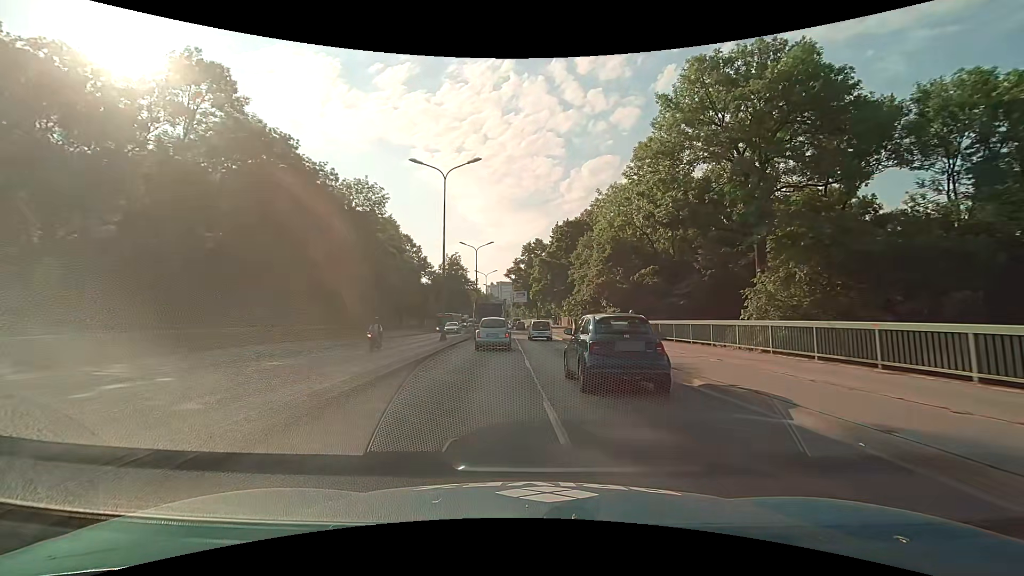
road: trunk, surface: asphalt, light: Day
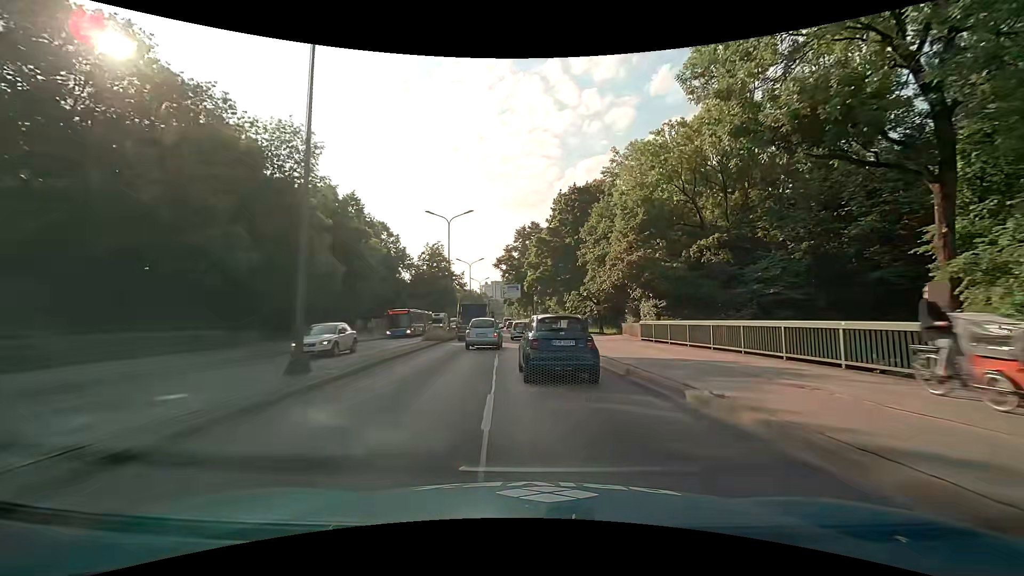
(+0.1, +17.2) m; +1°
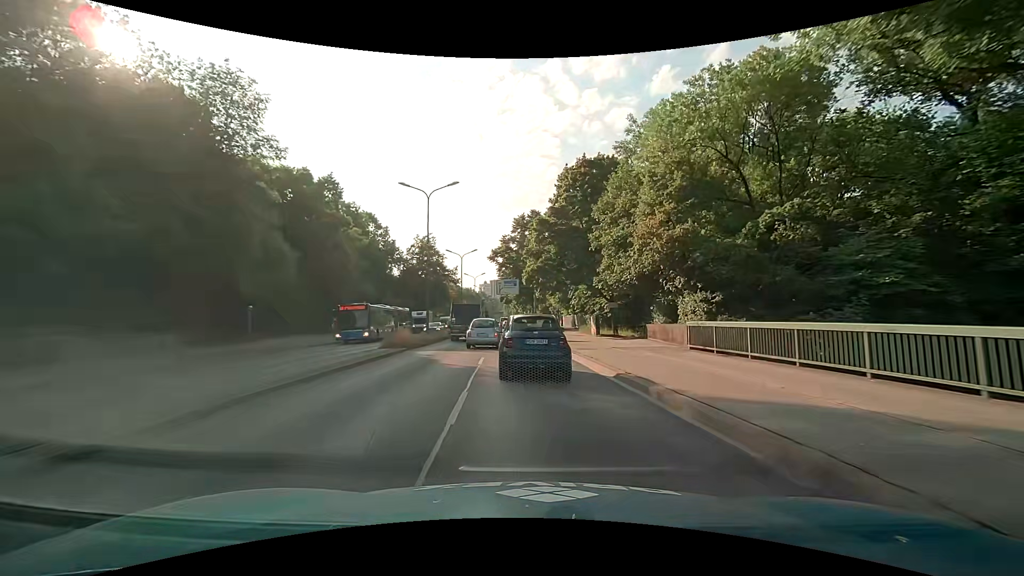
(0.0, +8.7) m; 0°
(0, +10) (0, +20) (-1, +30) (-1, +40) (-1, +50) (-2, +60) (-2, +70) (-3, +80) (-3, +90) (-4, +100) m
